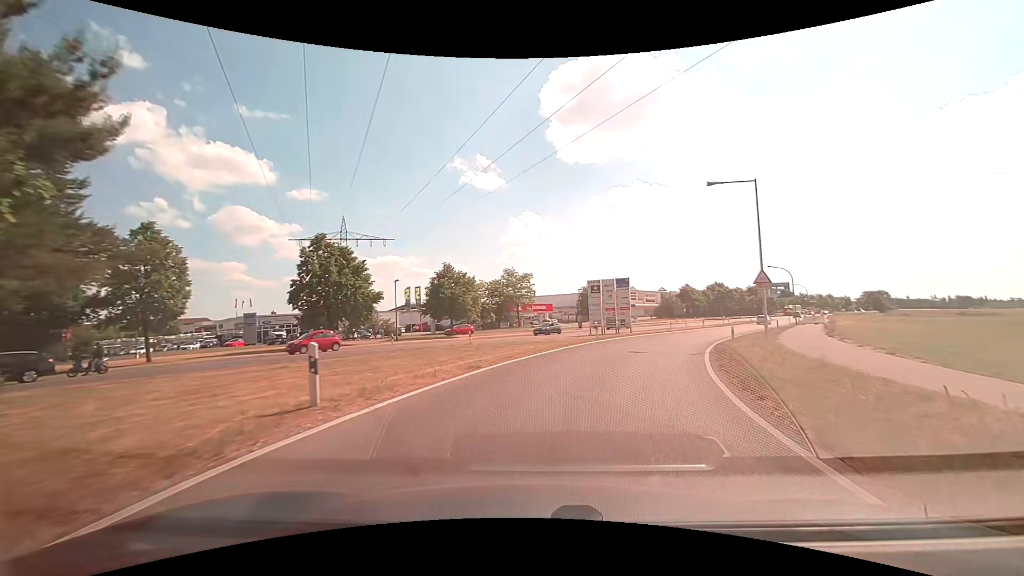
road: tertiary_link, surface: asphalt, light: Day
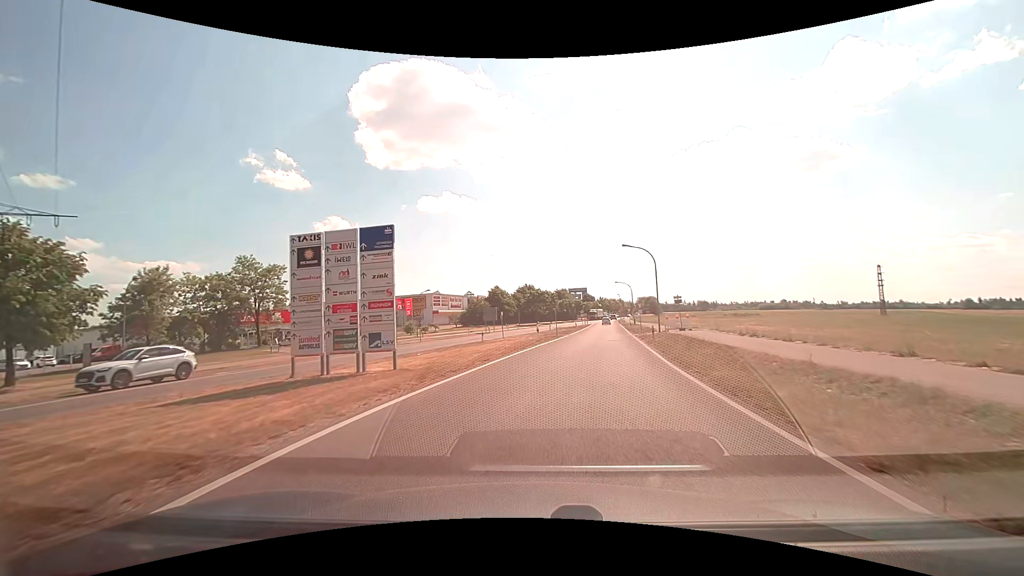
(+6.0, +26.6) m; +22°
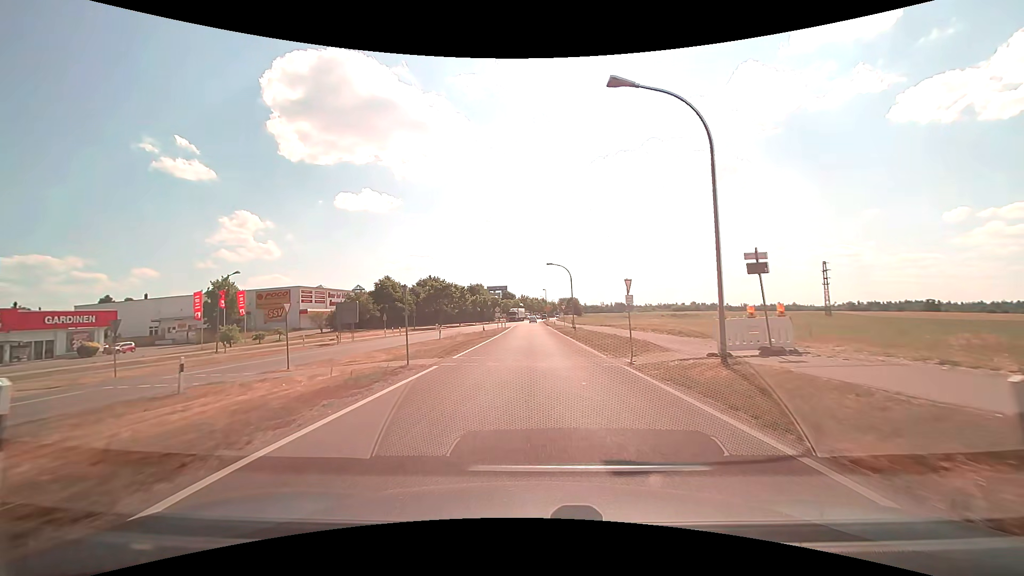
(+3.1, +28.9) m; +10°
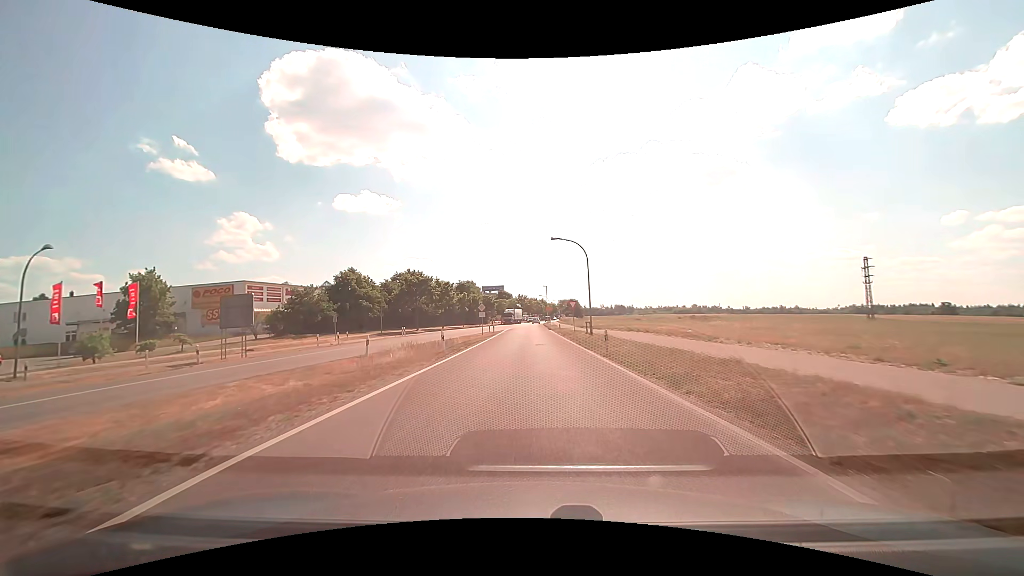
(-0.1, +17.7) m; 0°
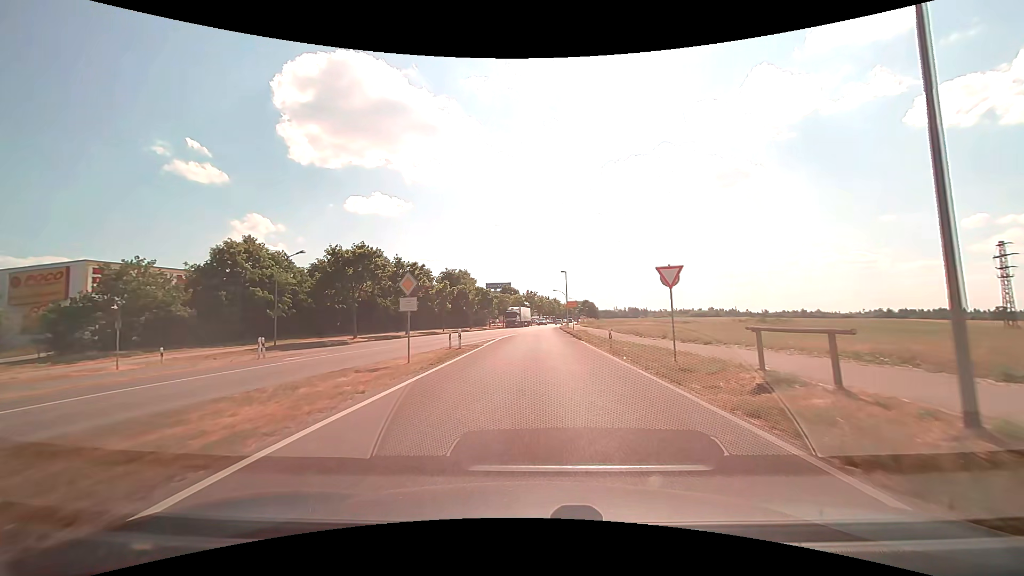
(-0.4, +30.3) m; -1°
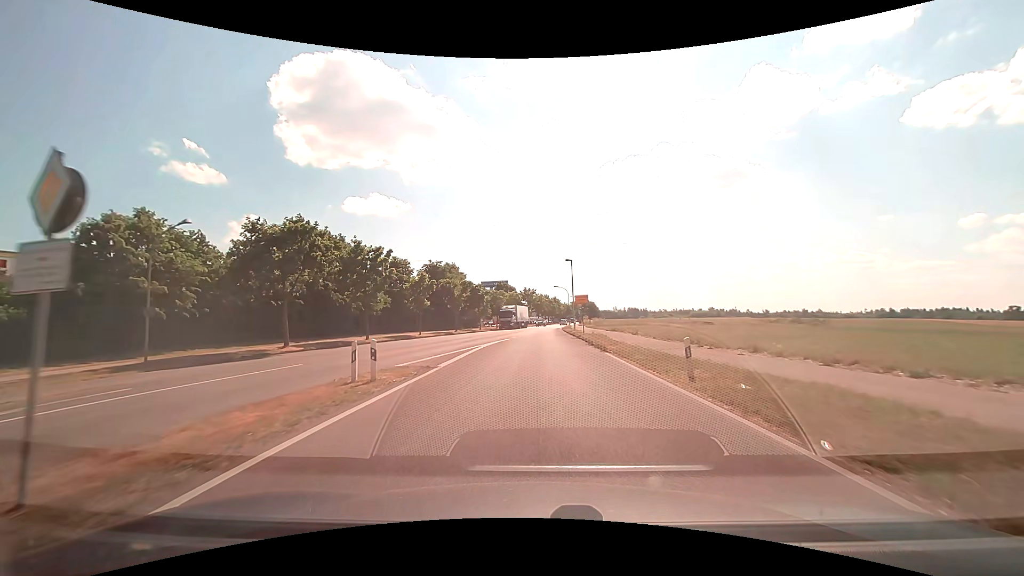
(0.0, +12.4) m; 0°
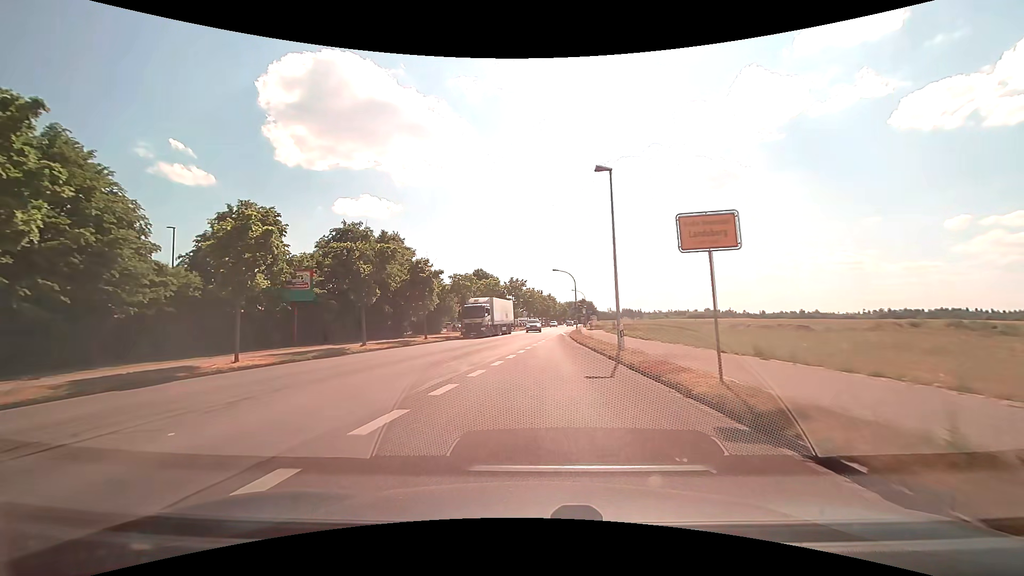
(+0.4, +30.7) m; +1°
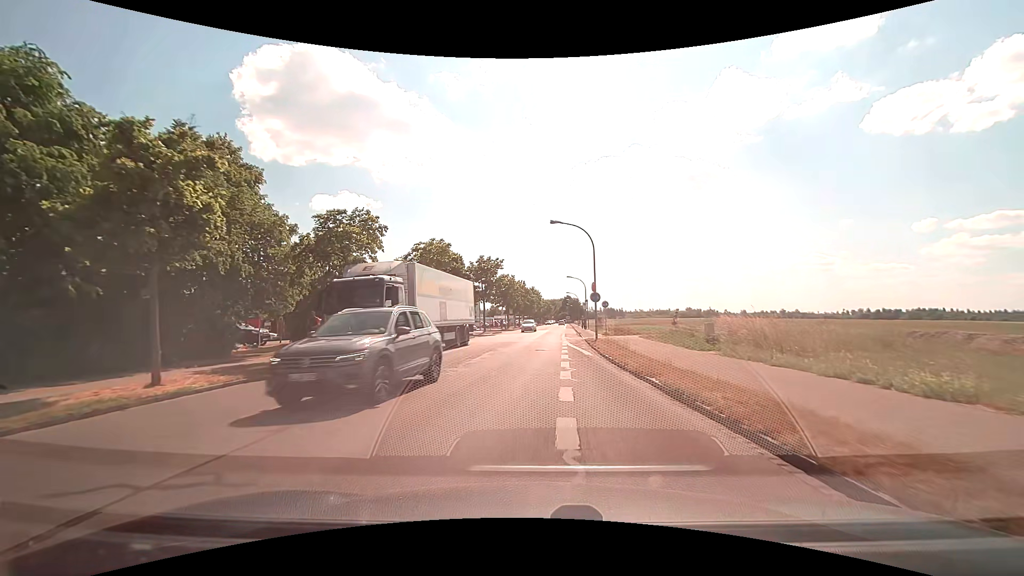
(-0.1, +27.8) m; +2°
(0, +10) (0, +20) (+1, +30) (+1, +40) (+2, +50) (+2, +60) (+3, +70) (+3, +80) (+4, +90) (+4, +100) m
